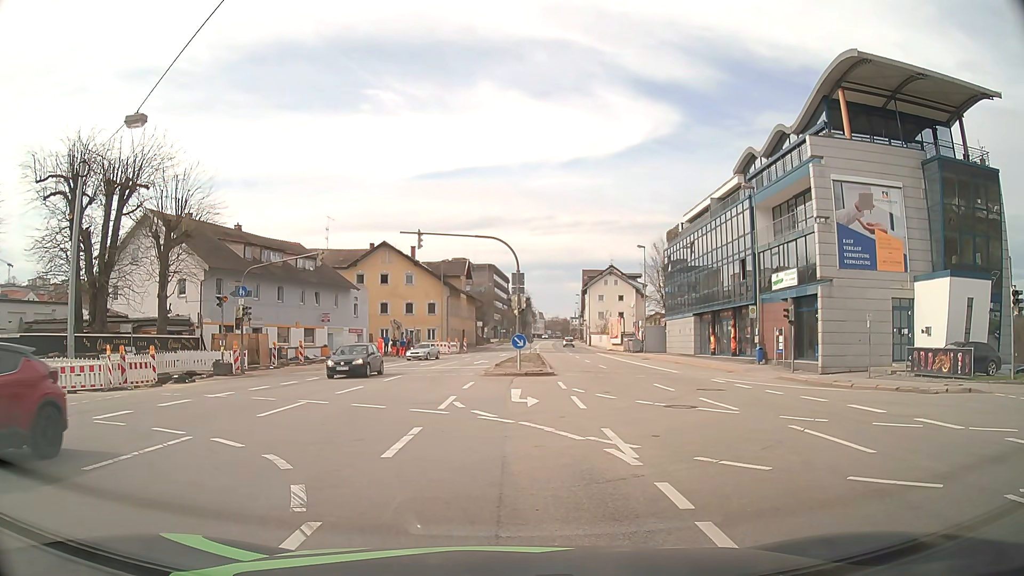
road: primary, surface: asphalt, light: Day
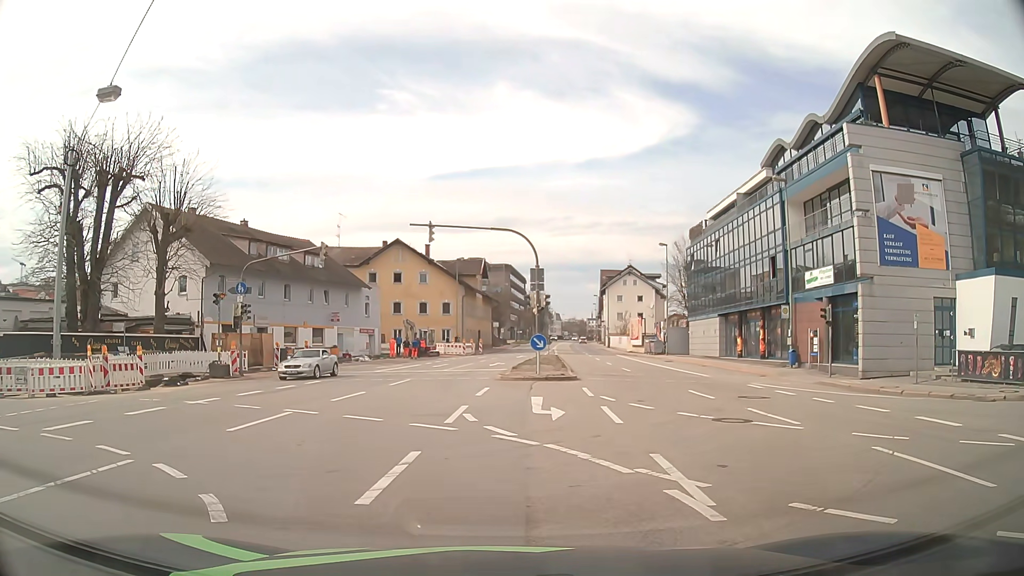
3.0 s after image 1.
(0.0, +2.4) m; 0°
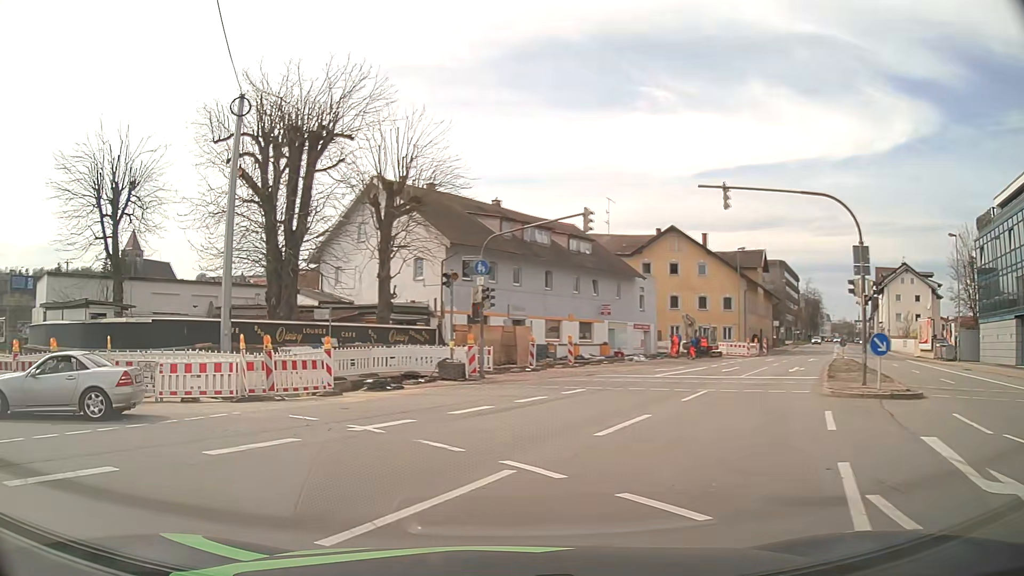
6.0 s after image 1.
(-1.0, +7.1) m; -22°
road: tertiary
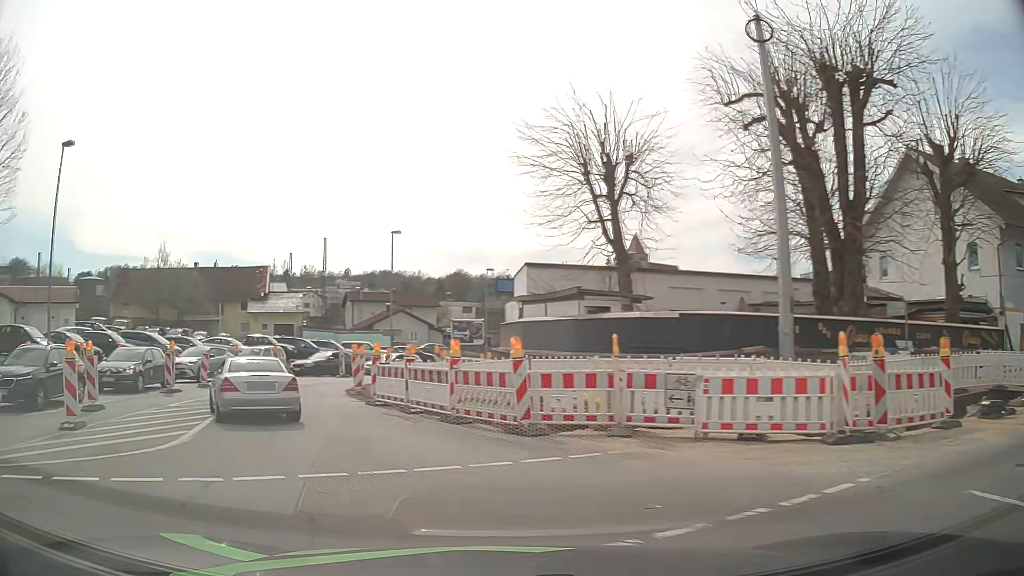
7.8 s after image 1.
(-2.5, +6.3) m; -43°
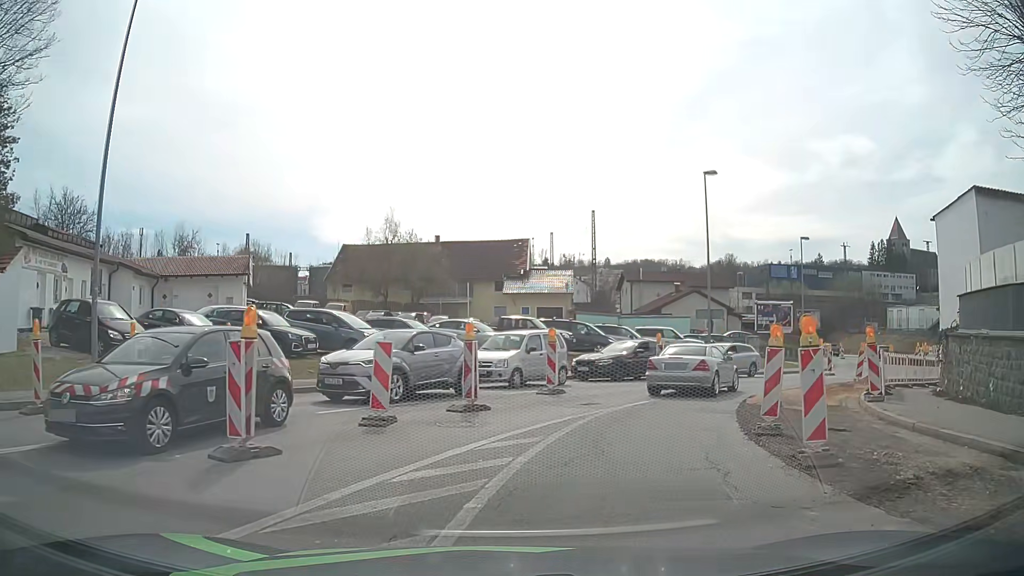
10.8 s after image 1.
(-5.0, +14.2) m; -23°
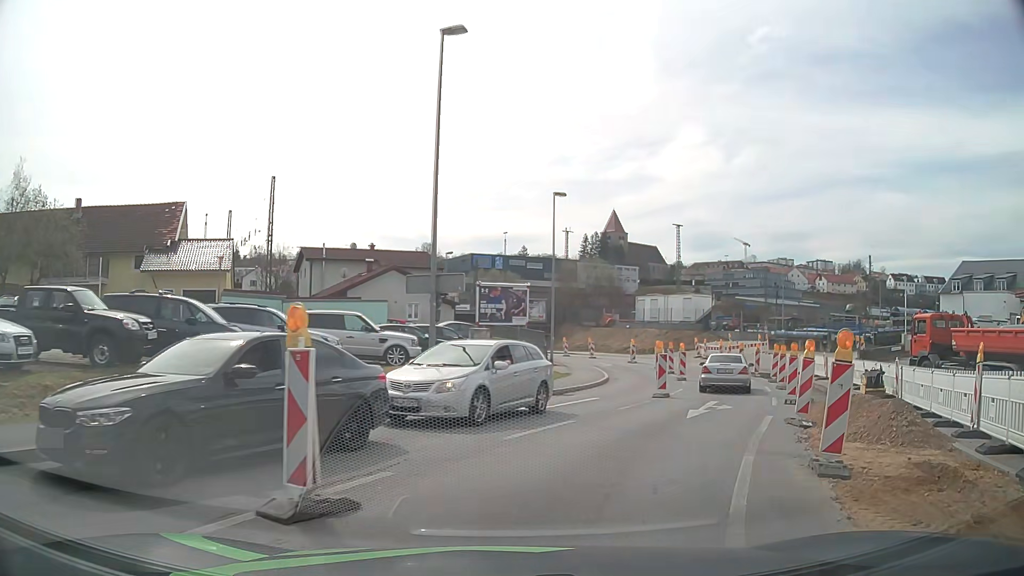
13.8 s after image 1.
(+3.3, +16.7) m; +26°
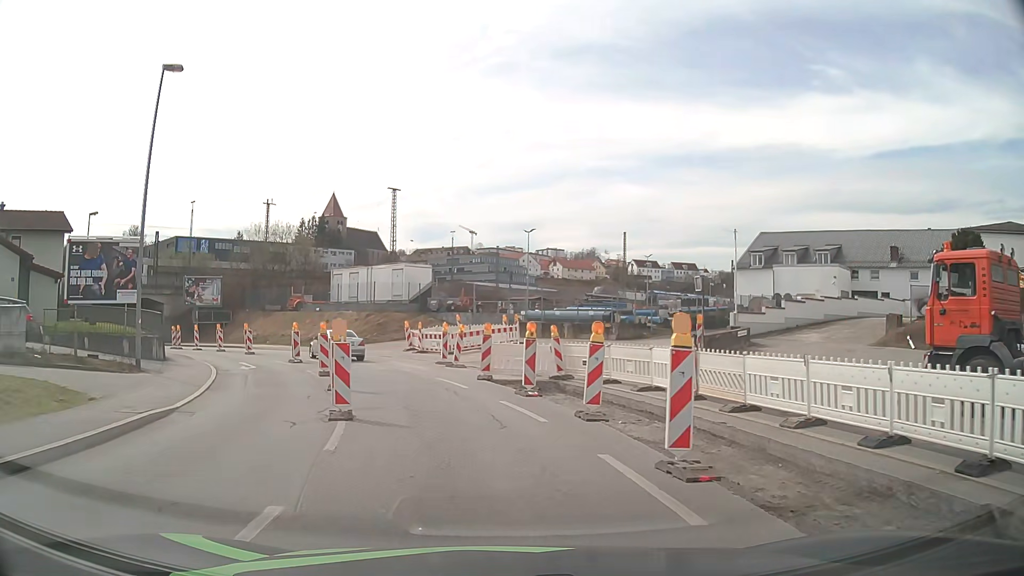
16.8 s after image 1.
(+5.3, +18.2) m; +24°
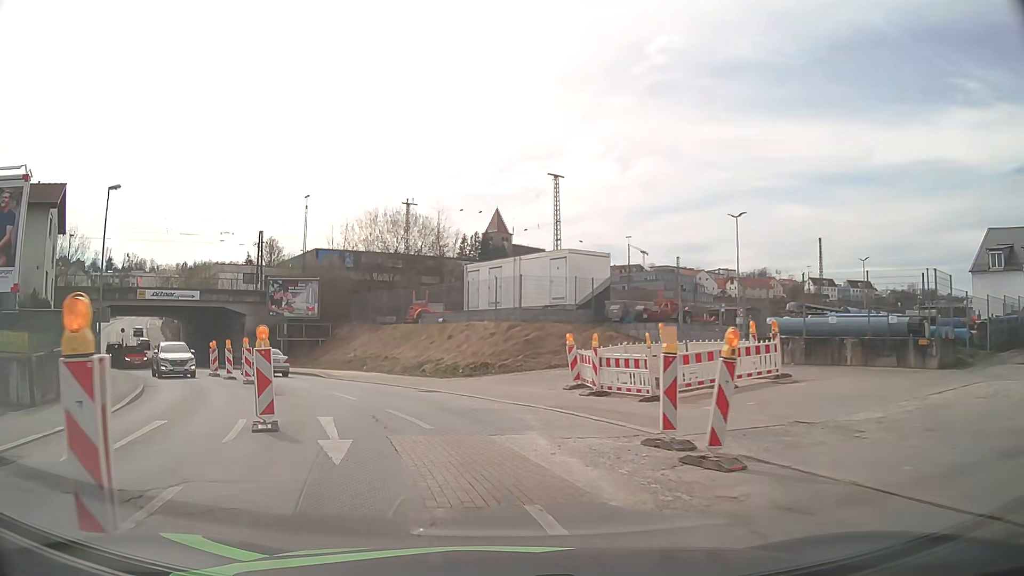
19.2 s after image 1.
(-1.8, +17.7) m; -14°
